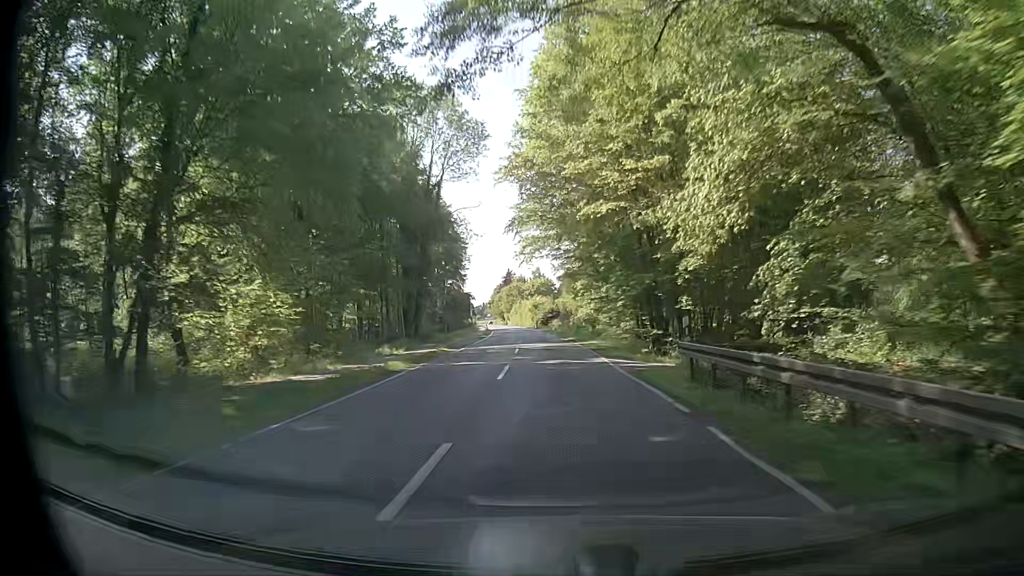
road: secondary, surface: asphalt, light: Day
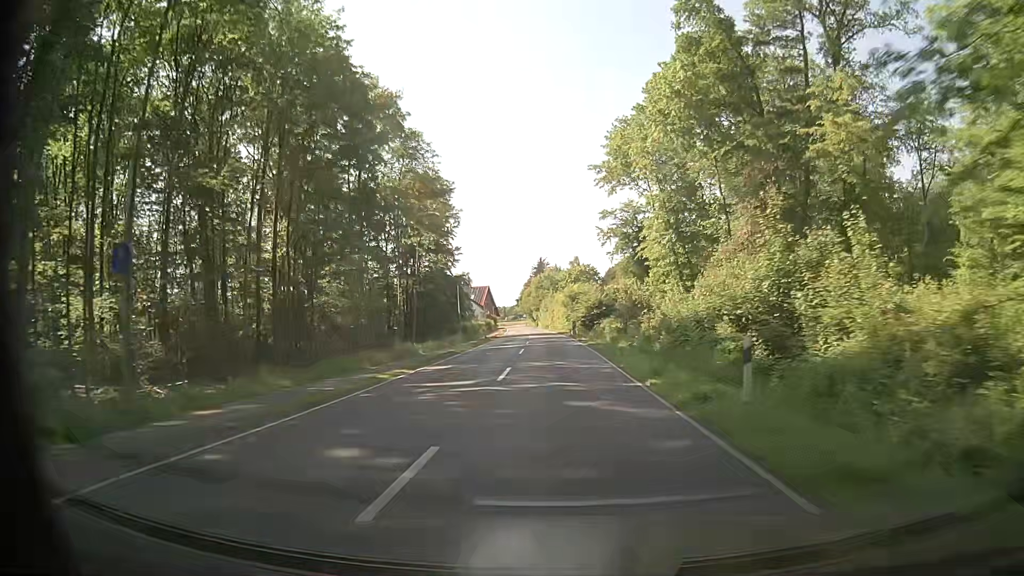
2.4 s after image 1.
(-1.0, +48.8) m; -2°
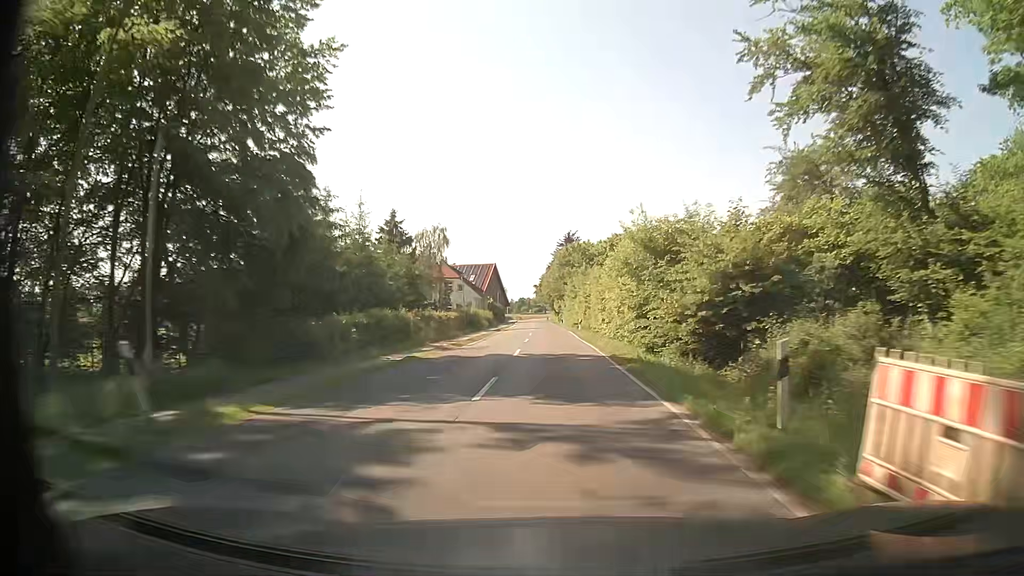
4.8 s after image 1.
(-1.5, +52.8) m; -3°
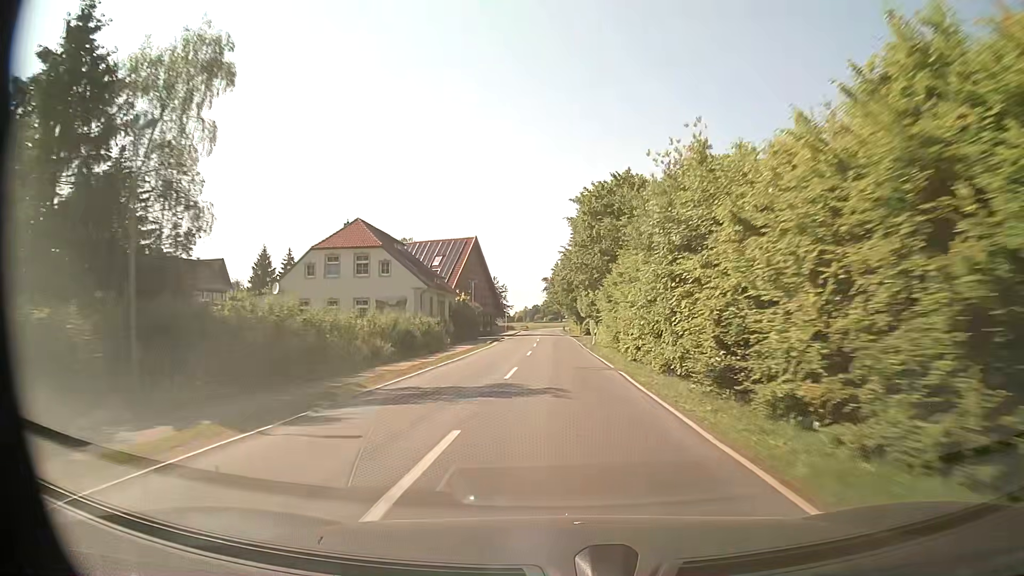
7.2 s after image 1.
(-0.5, +55.0) m; -1°
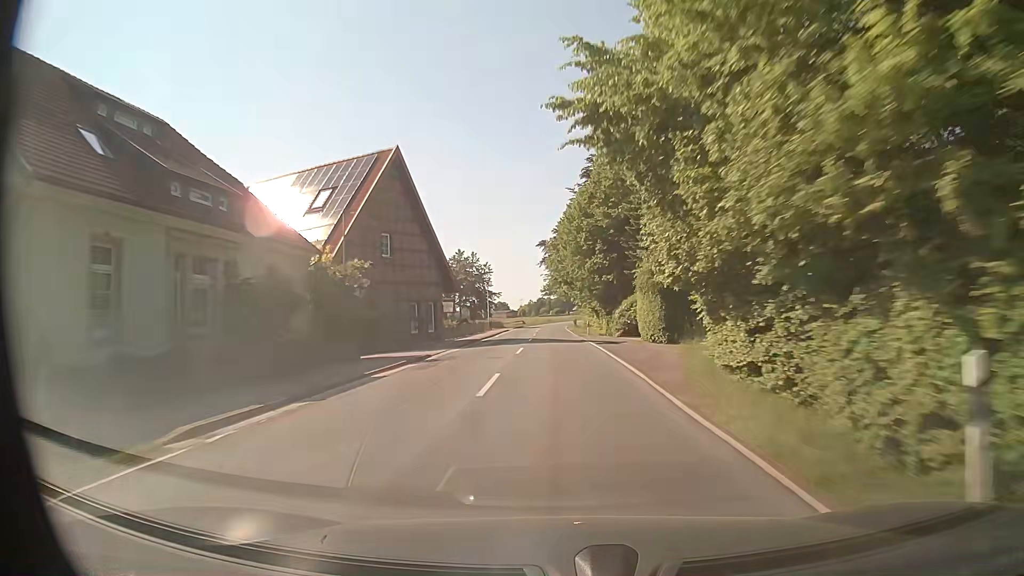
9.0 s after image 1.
(-0.3, +41.3) m; -1°
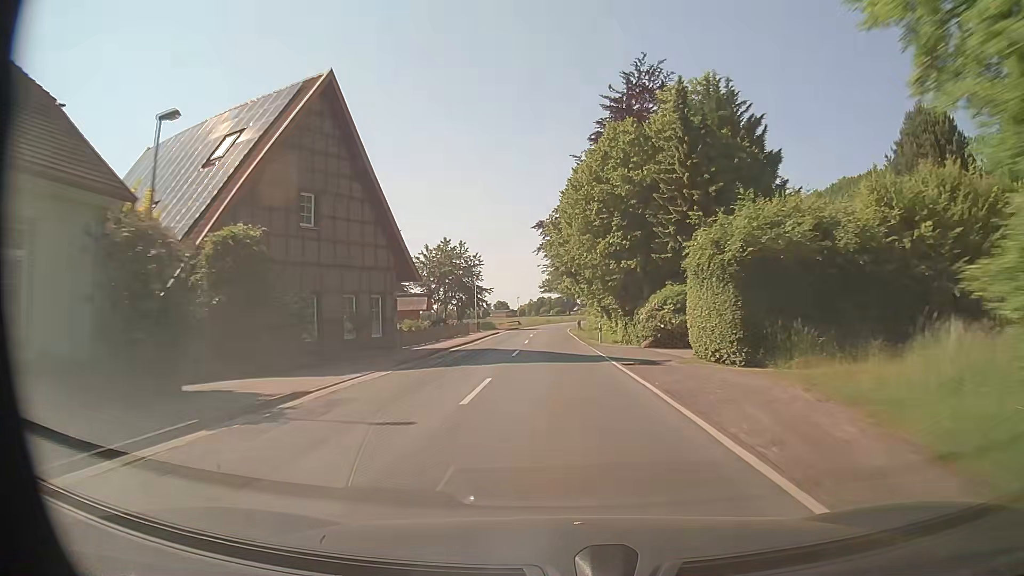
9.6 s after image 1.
(-0.1, +13.1) m; 0°
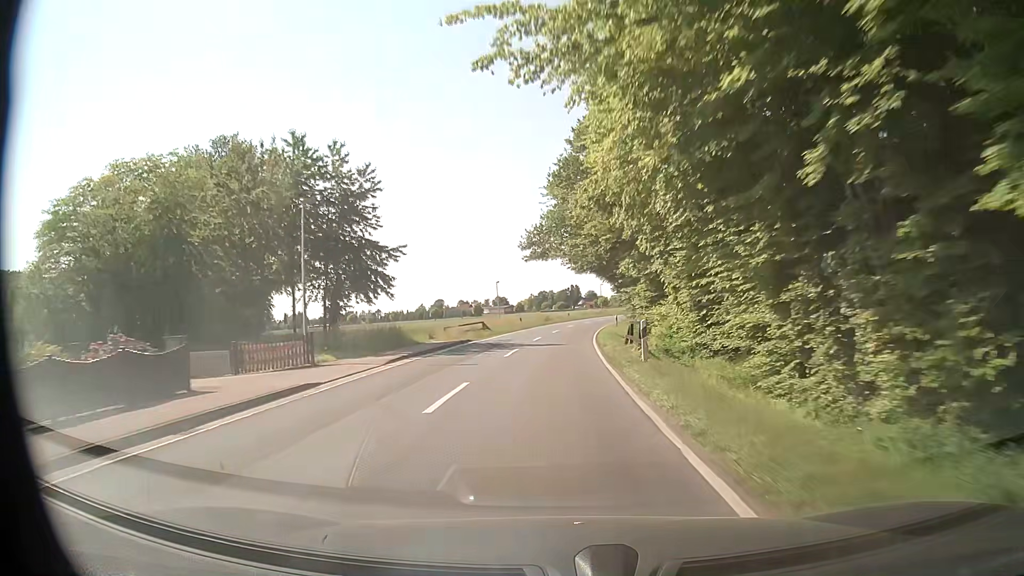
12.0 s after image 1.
(+0.1, +48.6) m; 0°
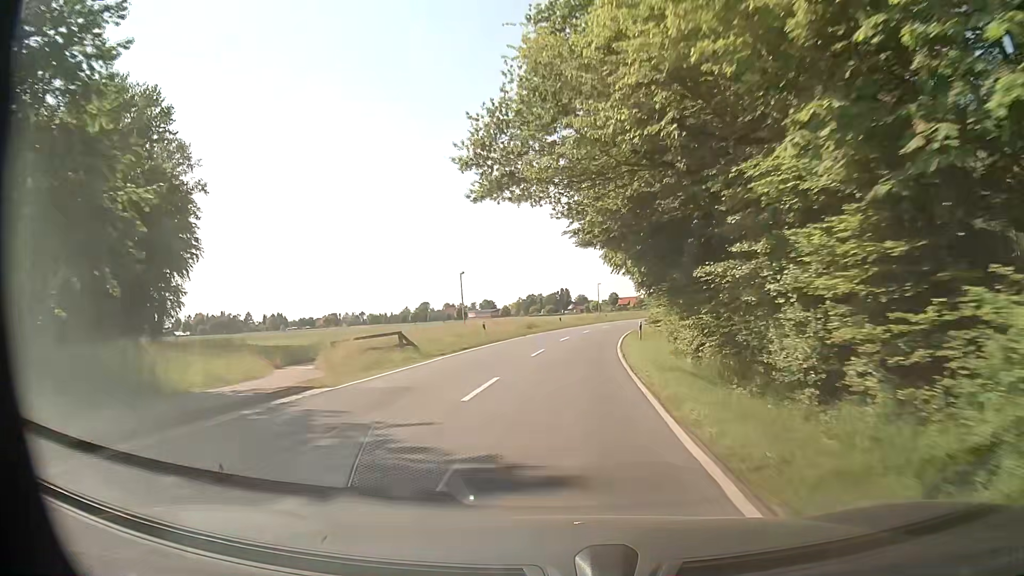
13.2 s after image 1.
(0.0, +22.6) m; +1°
(0, +10) (+1, +20) (+1, +30) (+2, +40) (+3, +50) (+5, +60) (+7, +69) (+10, +79) (+12, +89) (+15, +98) m
